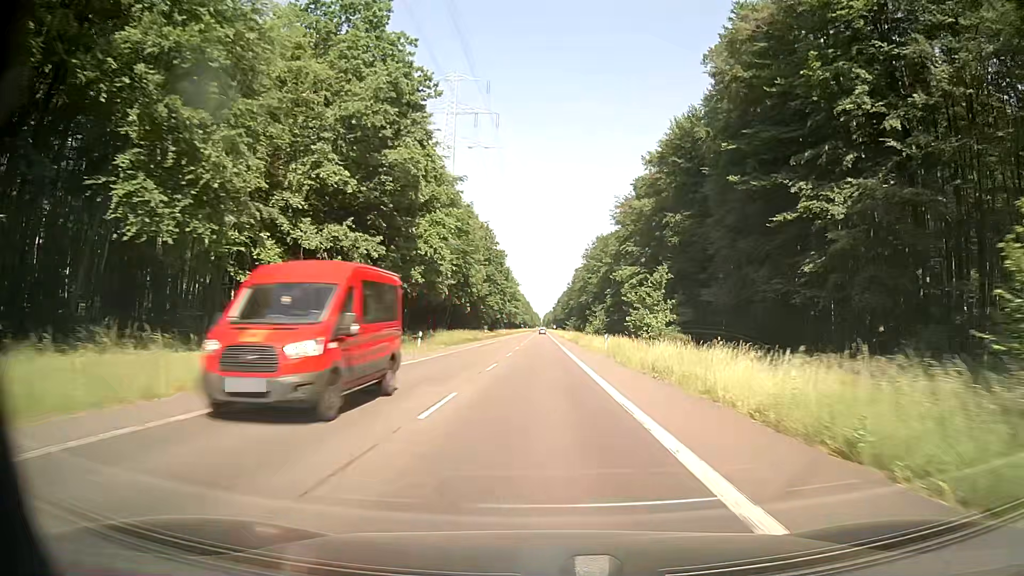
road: secondary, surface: asphalt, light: Day
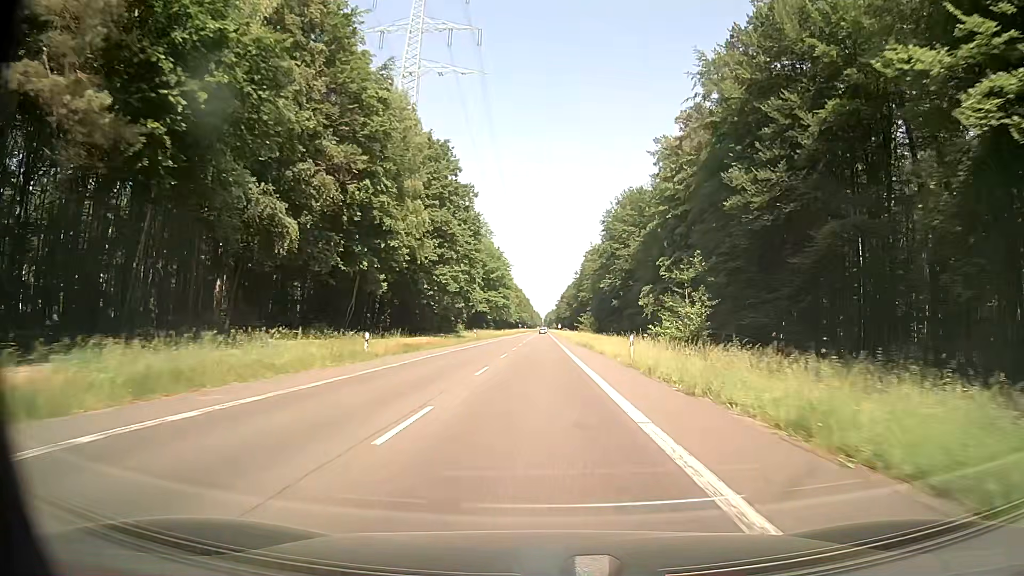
(+0.6, +62.5) m; 0°
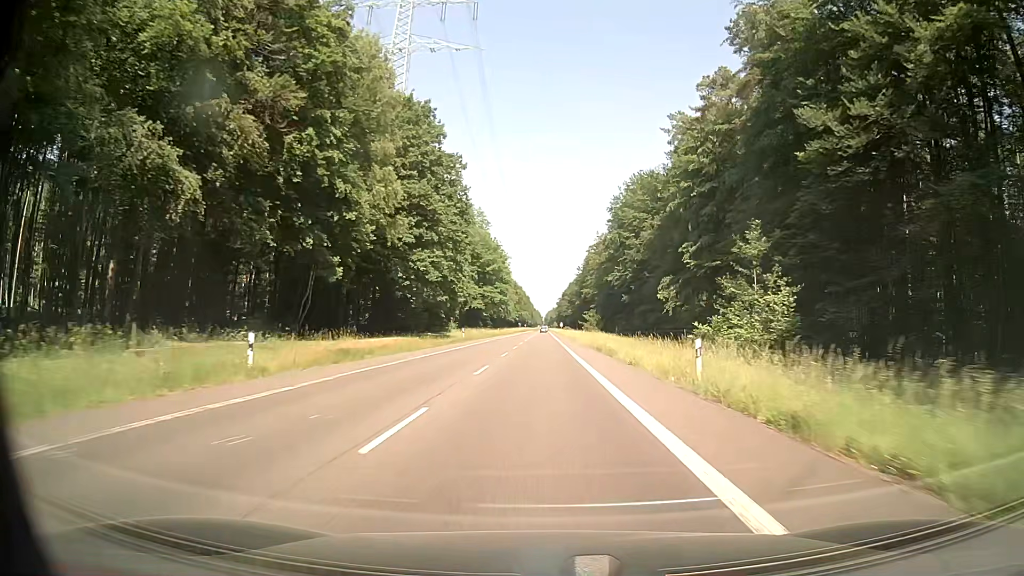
(0.0, +12.6) m; 0°
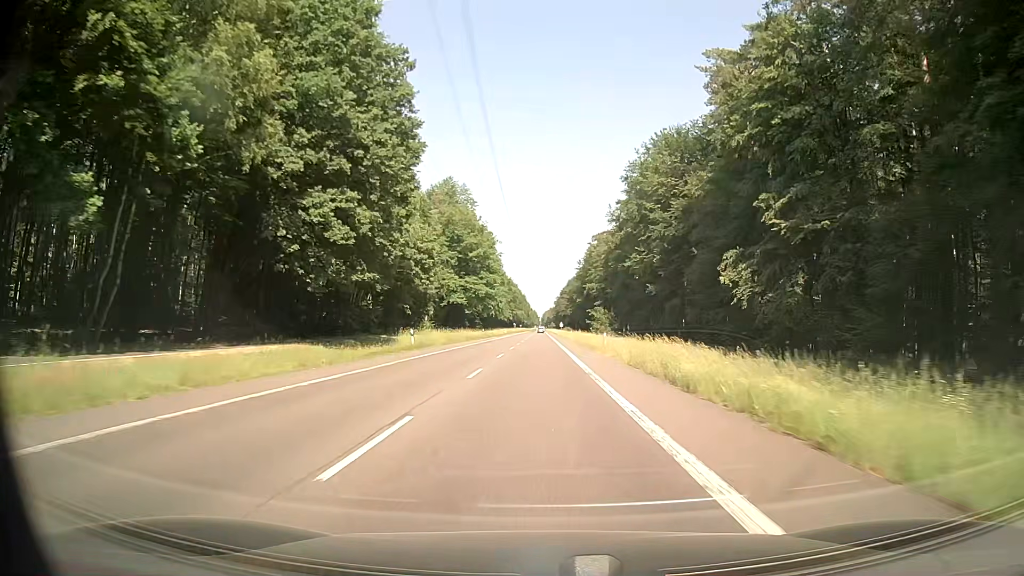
(+0.1, +25.2) m; 0°
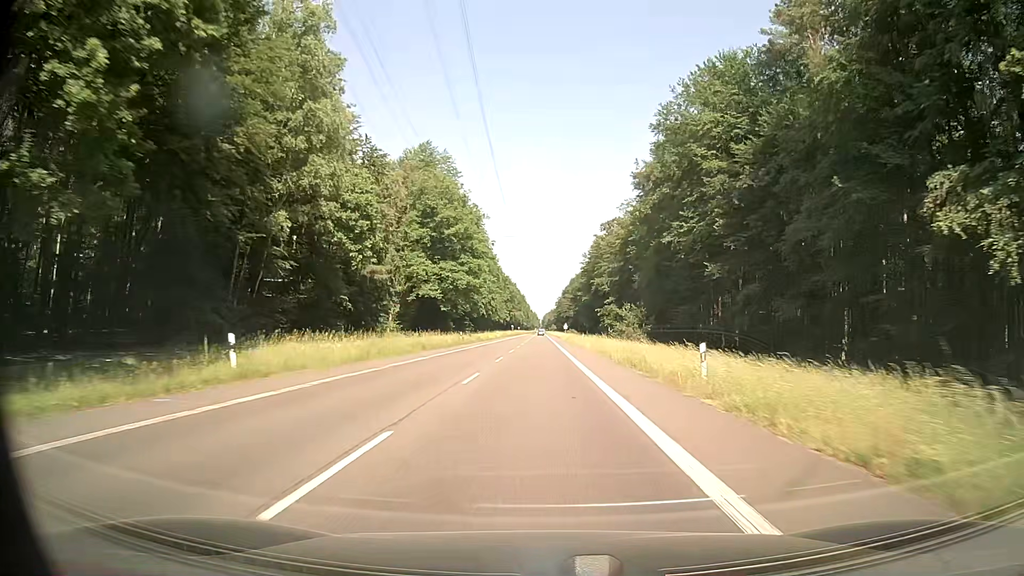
(0.0, +25.3) m; 0°
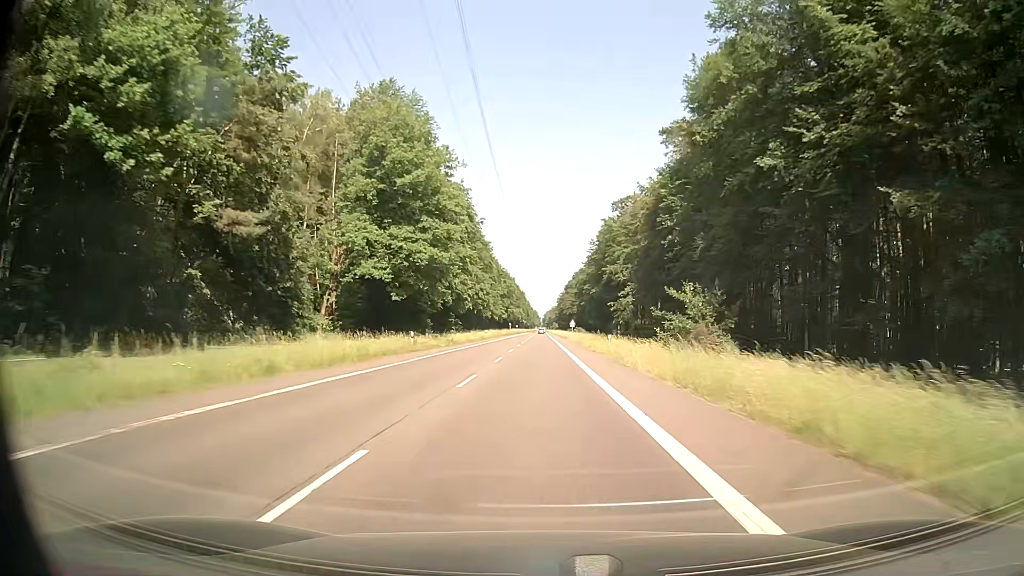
(0.0, +25.4) m; 0°
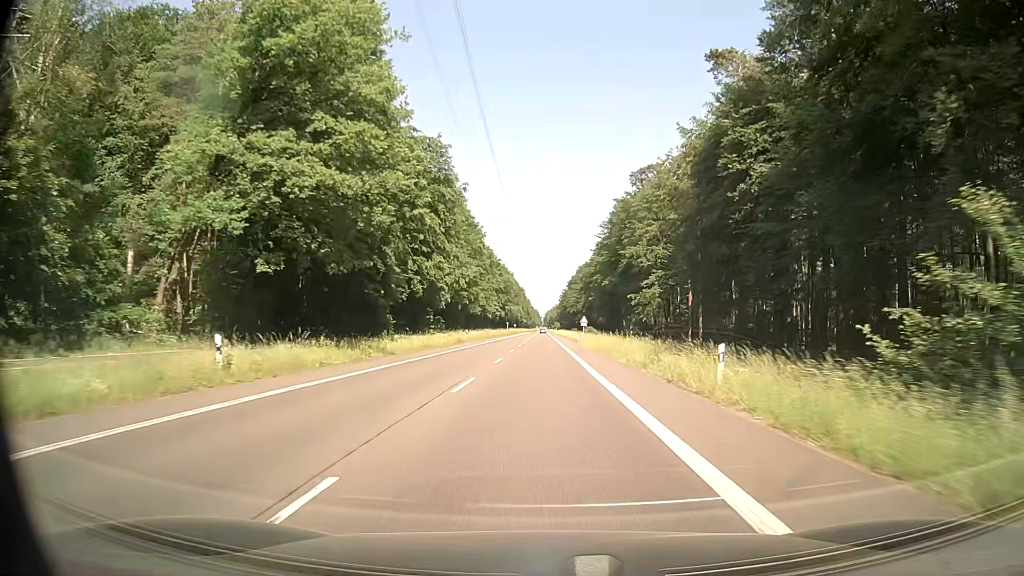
(0.0, +25.5) m; 0°
(0, +10) (0, +20) (0, +30) (0, +40) (0, +50) (0, +60) (0, +70) (0, +80) (0, +90) (0, +100) m
